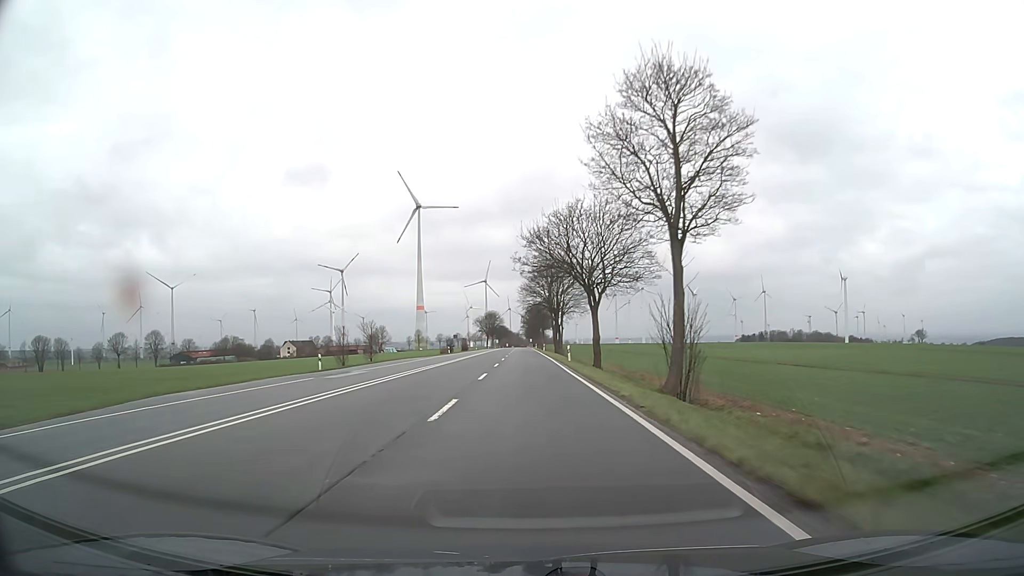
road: primary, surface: asphalt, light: Day
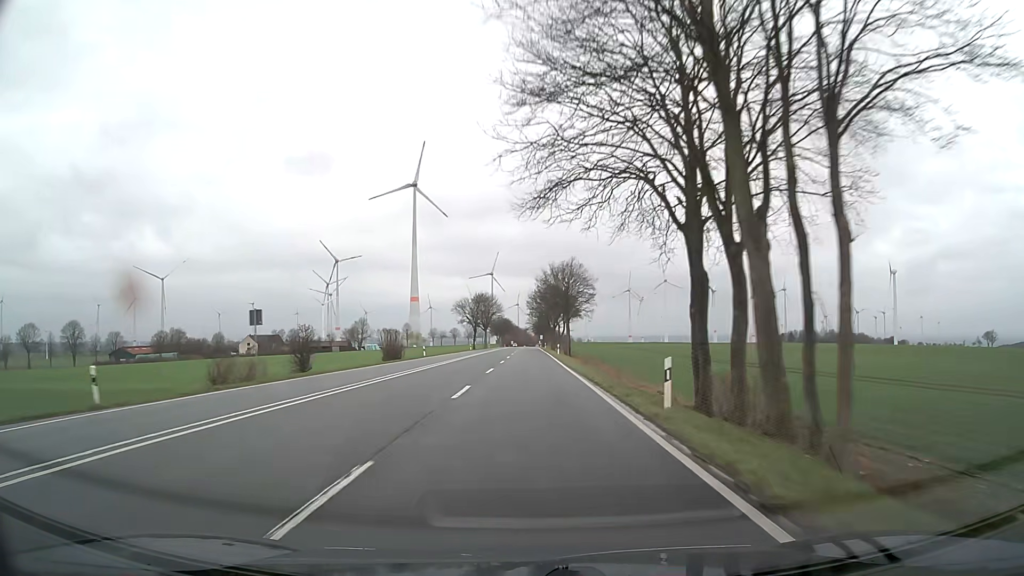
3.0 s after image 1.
(-0.4, +79.3) m; -1°
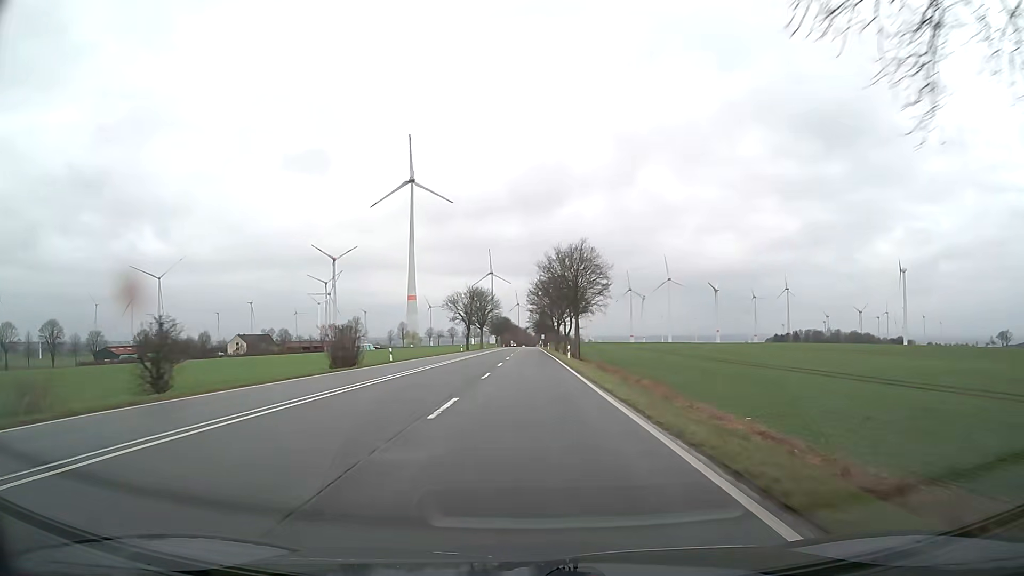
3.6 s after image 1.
(0.0, +15.8) m; 0°
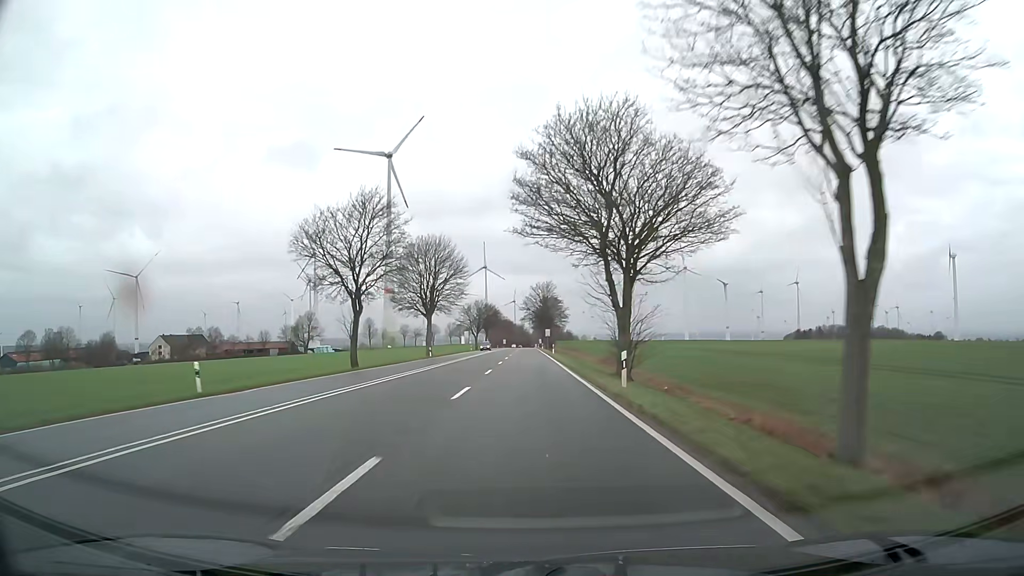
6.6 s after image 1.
(+0.4, +79.3) m; 0°
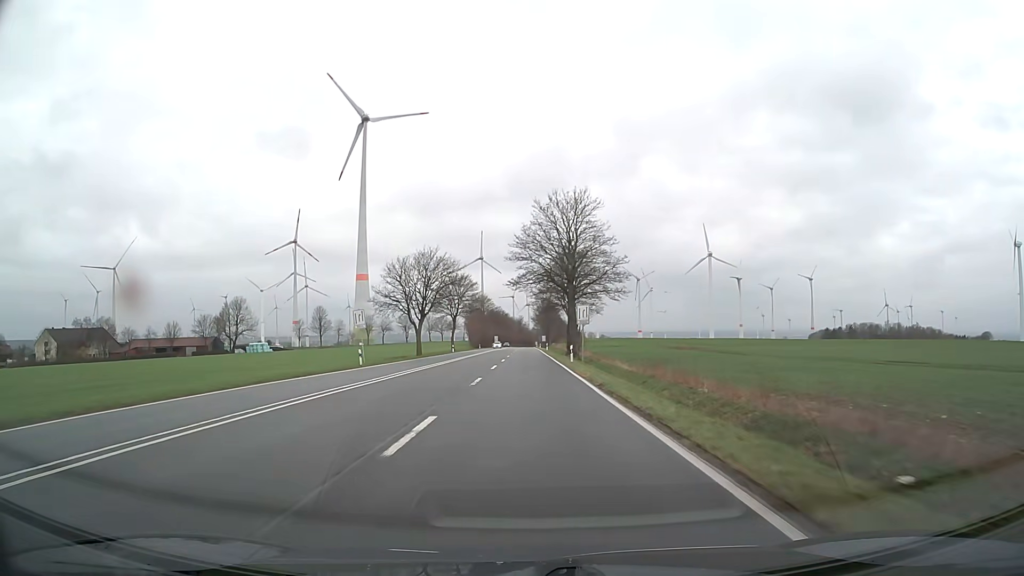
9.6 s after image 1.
(0.0, +79.3) m; 0°
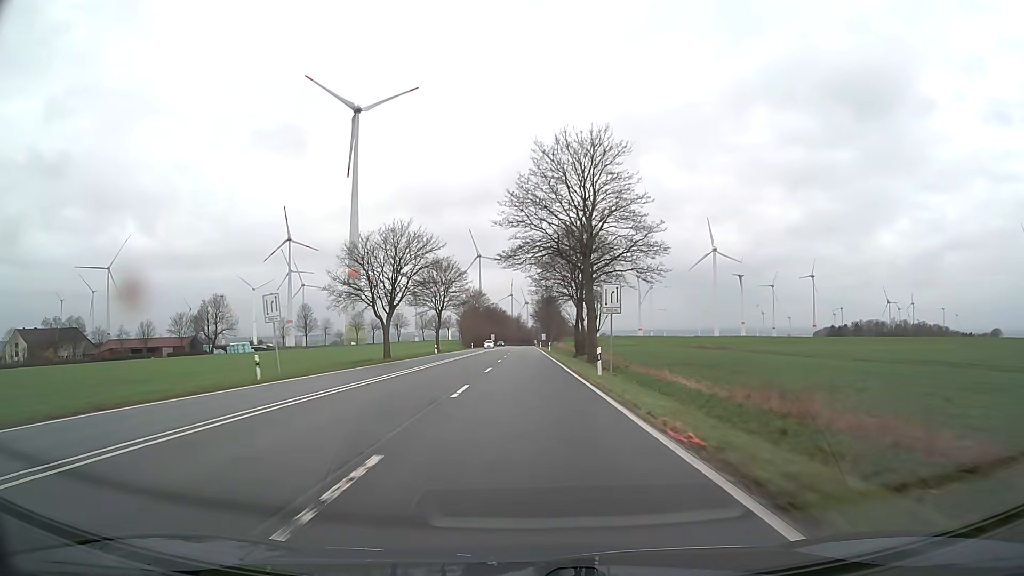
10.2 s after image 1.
(0.0, +15.8) m; 0°
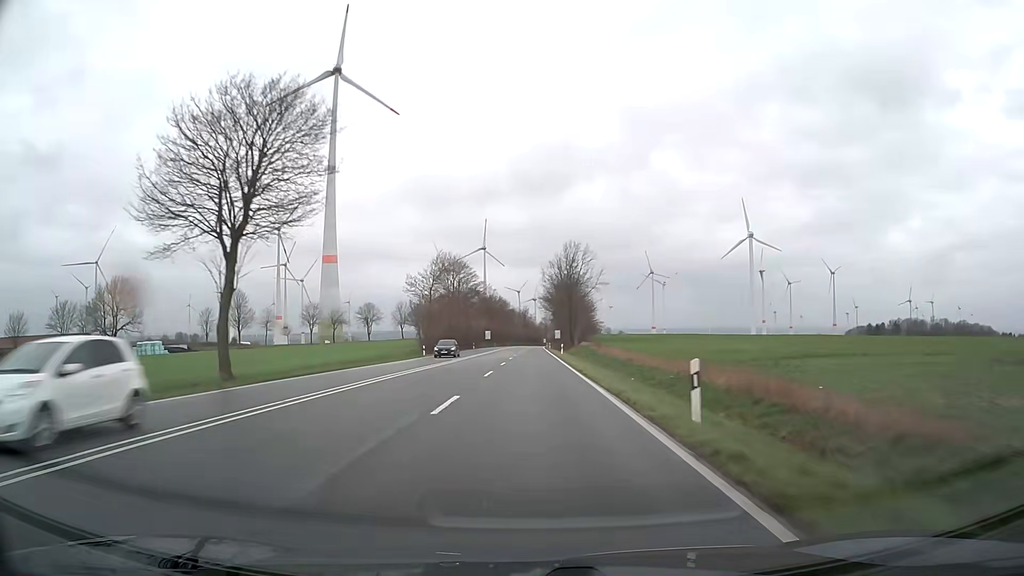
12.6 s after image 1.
(-0.1, +63.4) m; -1°
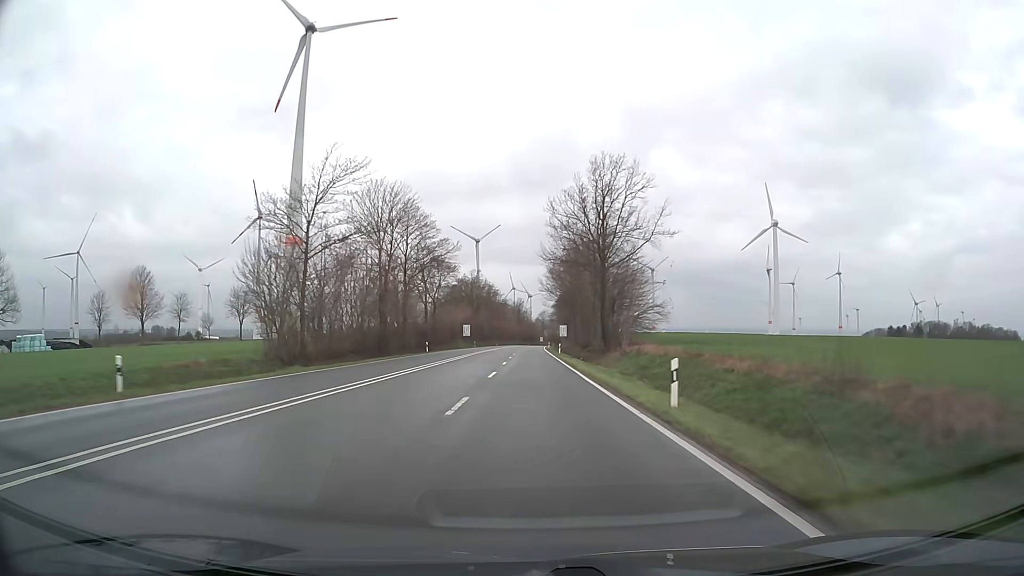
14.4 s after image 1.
(+0.1, +47.6) m; 0°
(0, +10) (0, +20) (0, +30) (0, +40) (0, +50) (0, +60) (0, +70) (+1, +80) (+1, +90) (+1, +100) m
